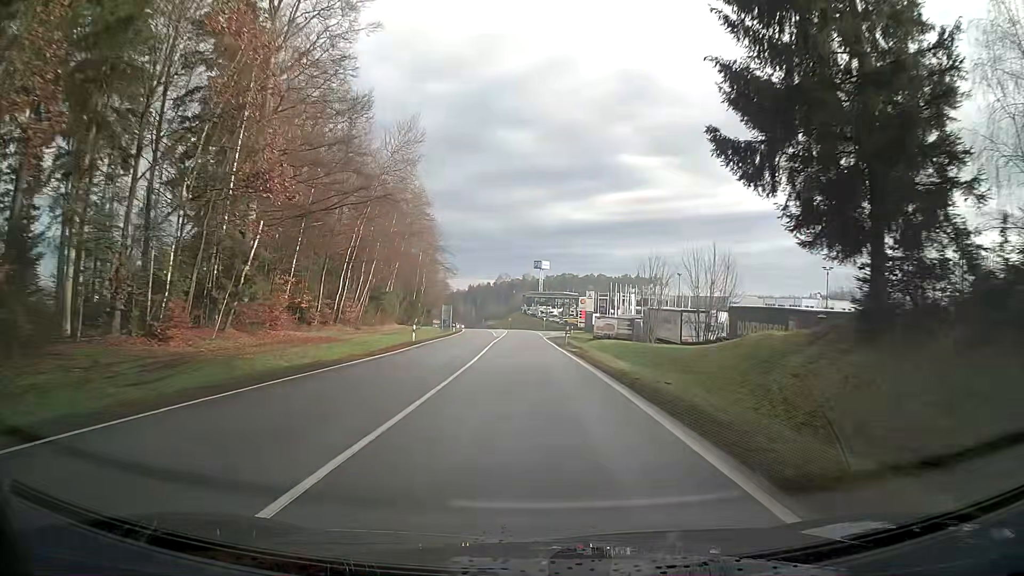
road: secondary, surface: asphalt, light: Day
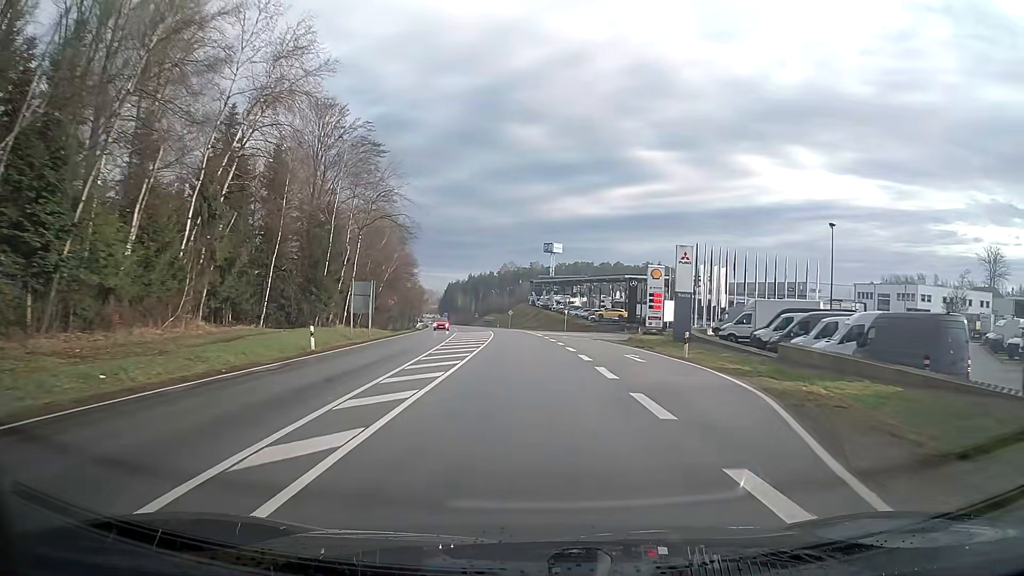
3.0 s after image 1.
(-0.7, +58.8) m; 0°
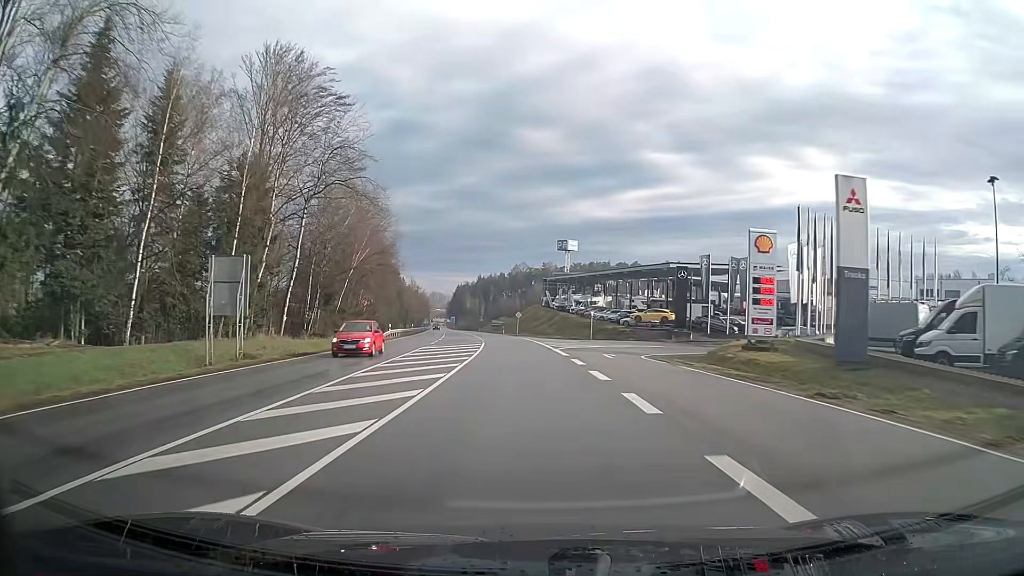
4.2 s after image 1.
(-0.3, +23.5) m; -2°
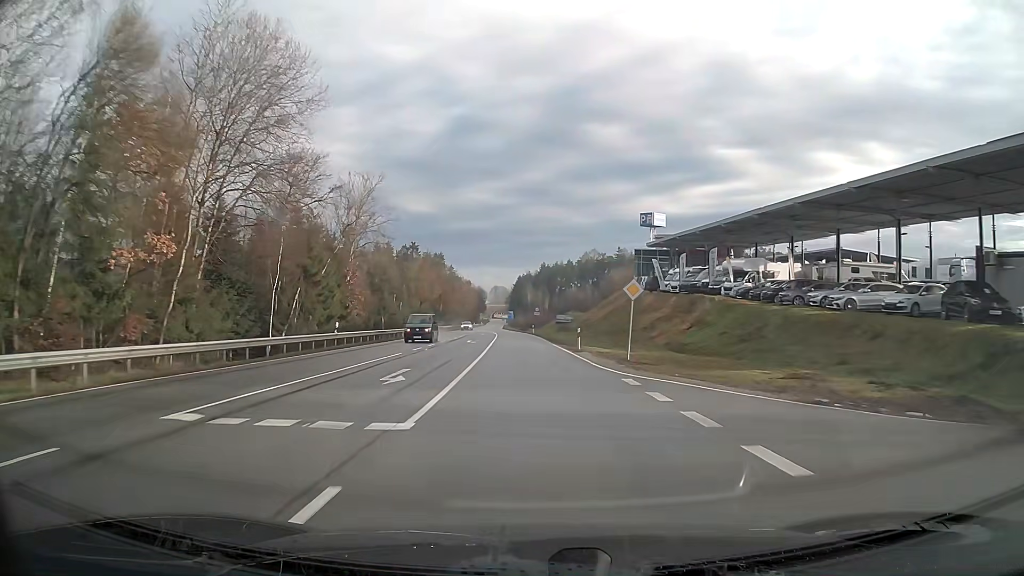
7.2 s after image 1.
(-3.0, +59.0) m; -6°
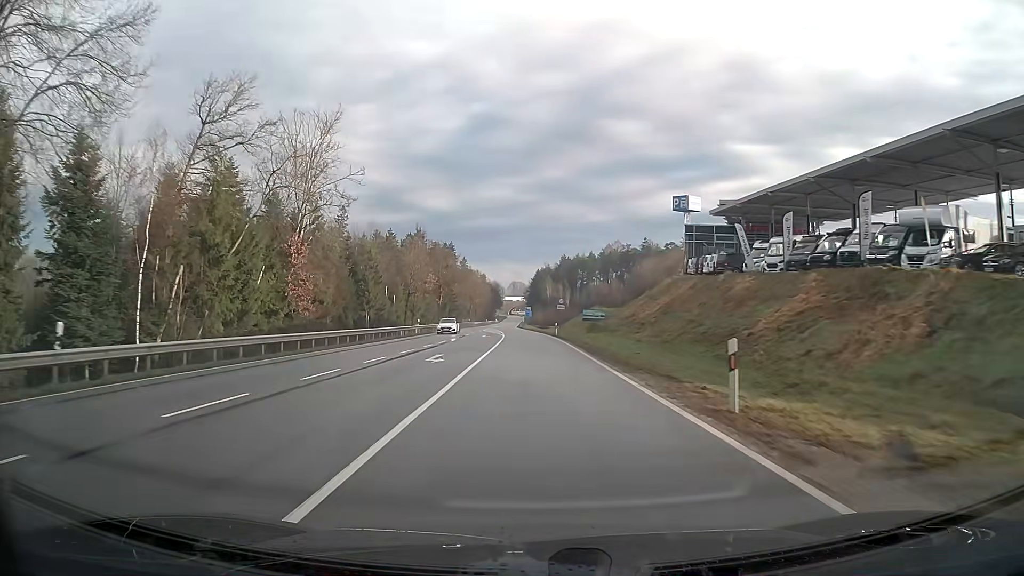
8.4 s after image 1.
(-0.4, +23.8) m; -1°
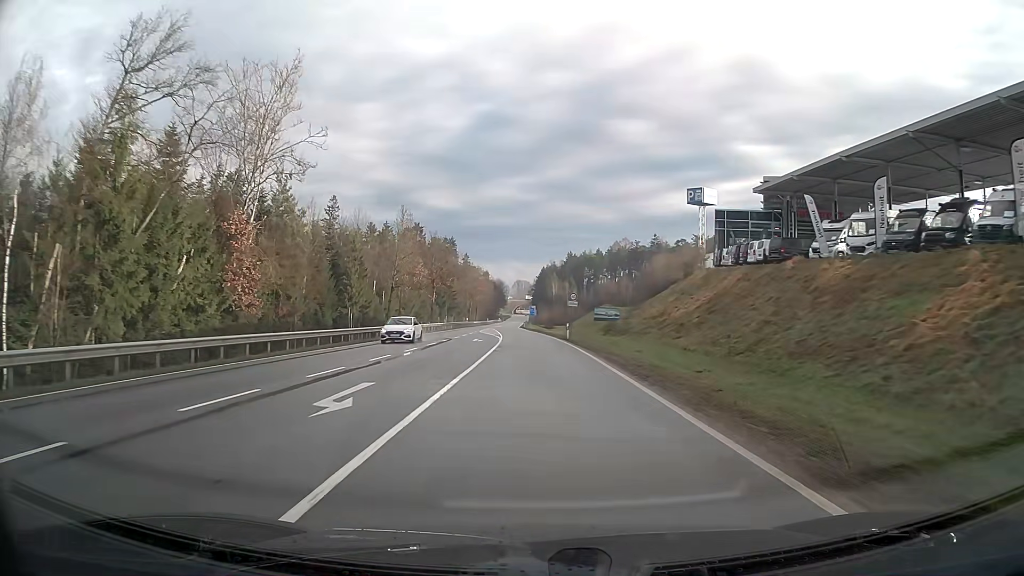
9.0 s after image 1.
(0.0, +11.7) m; 0°
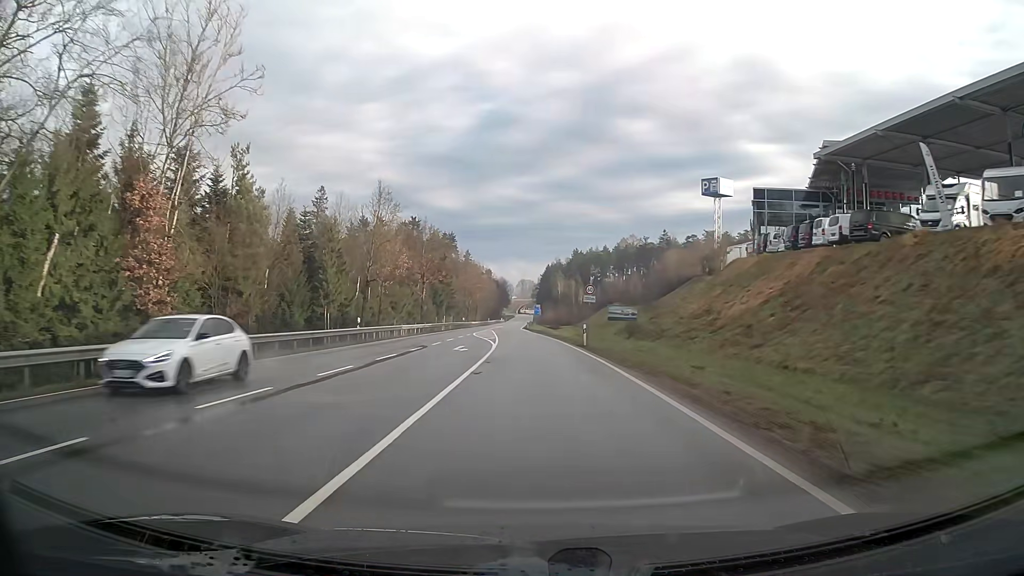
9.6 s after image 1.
(0.0, +11.6) m; 0°
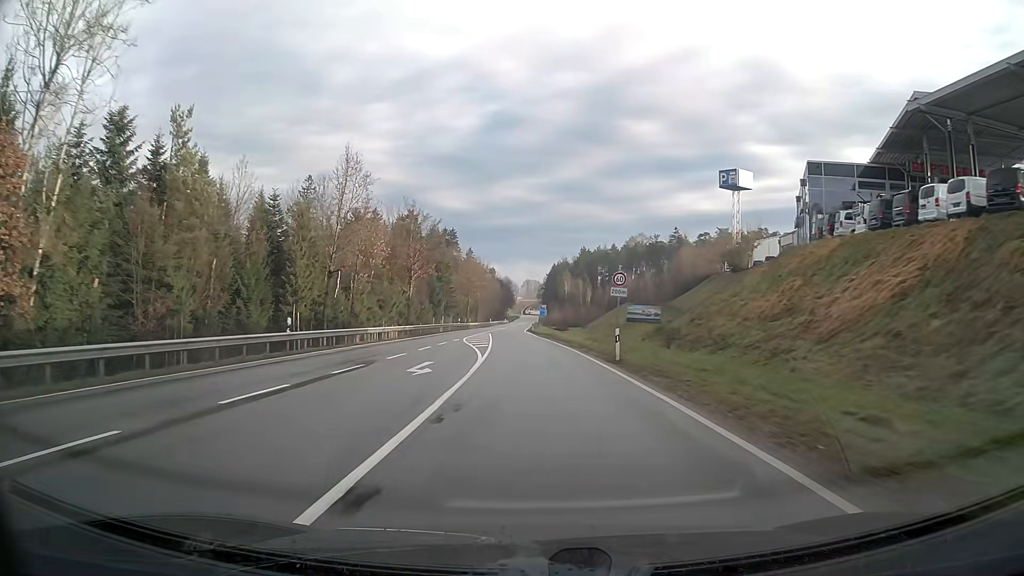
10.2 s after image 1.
(0.0, +11.5) m; 0°
